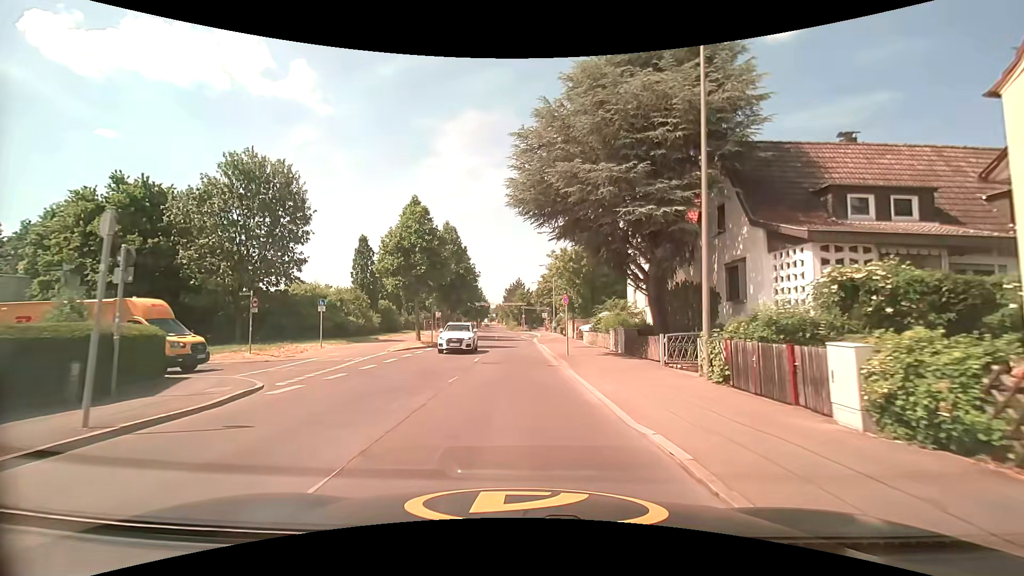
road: tertiary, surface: asphalt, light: Day
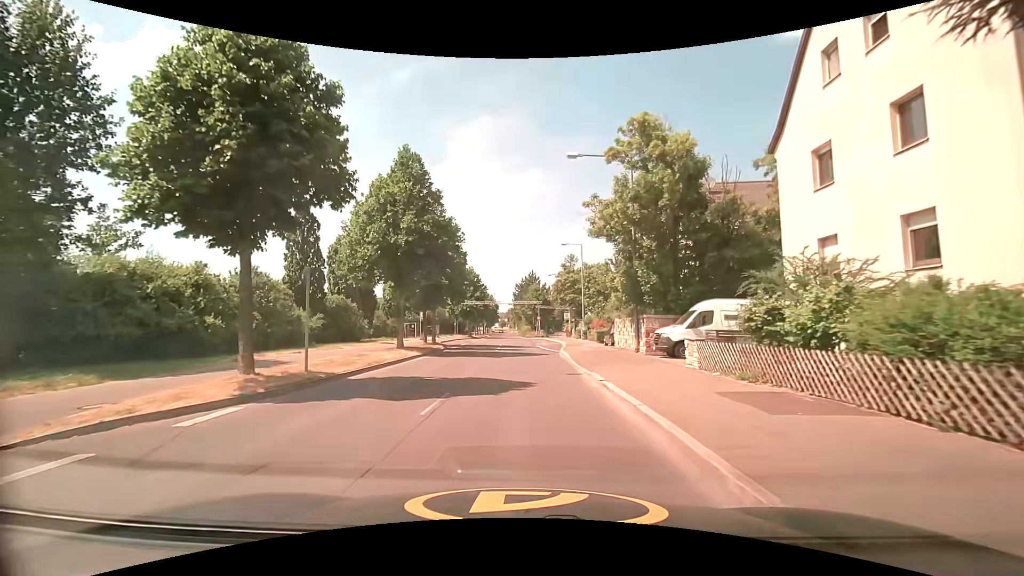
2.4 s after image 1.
(-0.4, +21.8) m; -2°
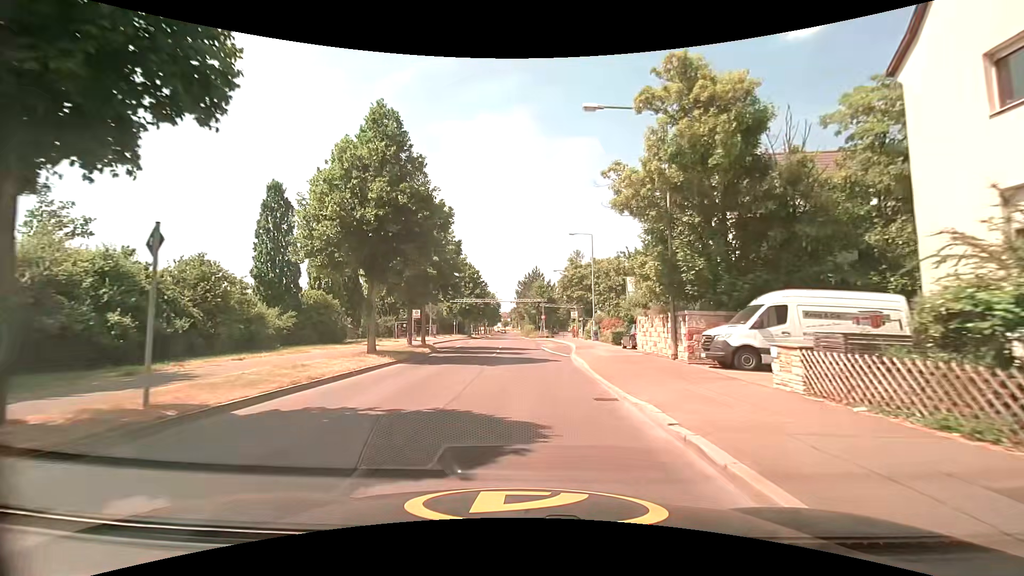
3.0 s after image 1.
(0.0, +5.7) m; 0°
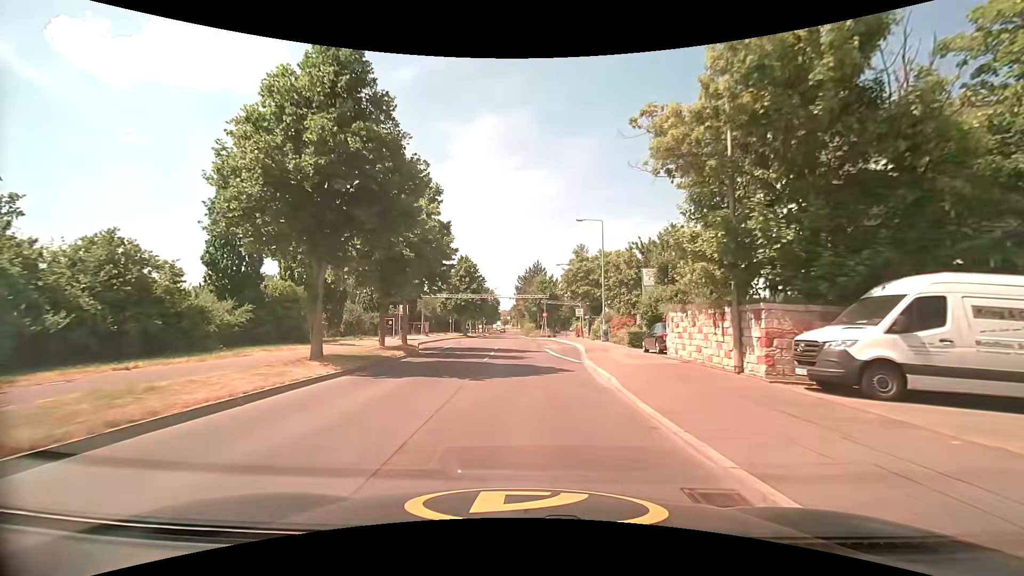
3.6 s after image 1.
(0.0, +5.8) m; 0°
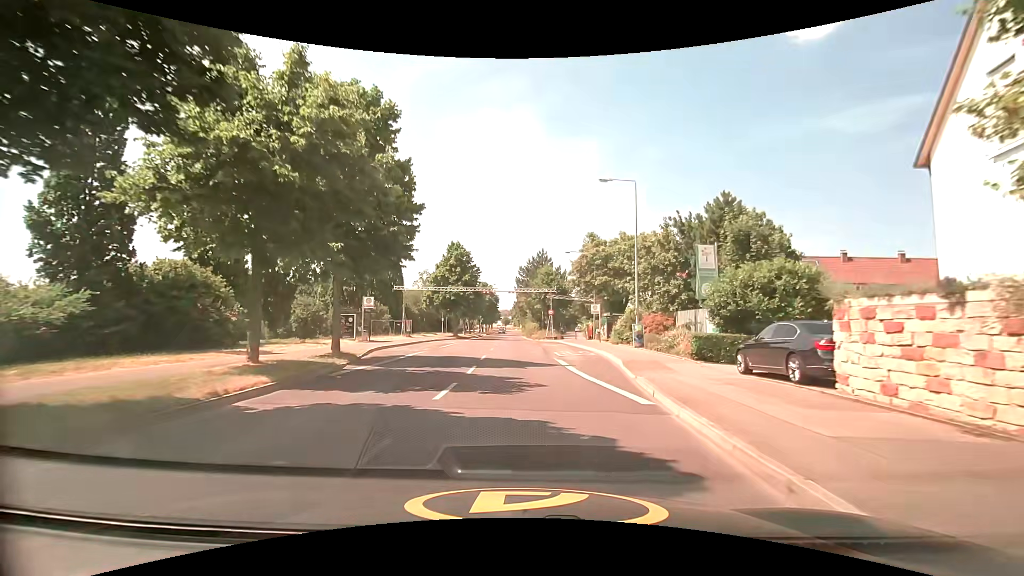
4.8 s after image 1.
(0.0, +11.5) m; 0°
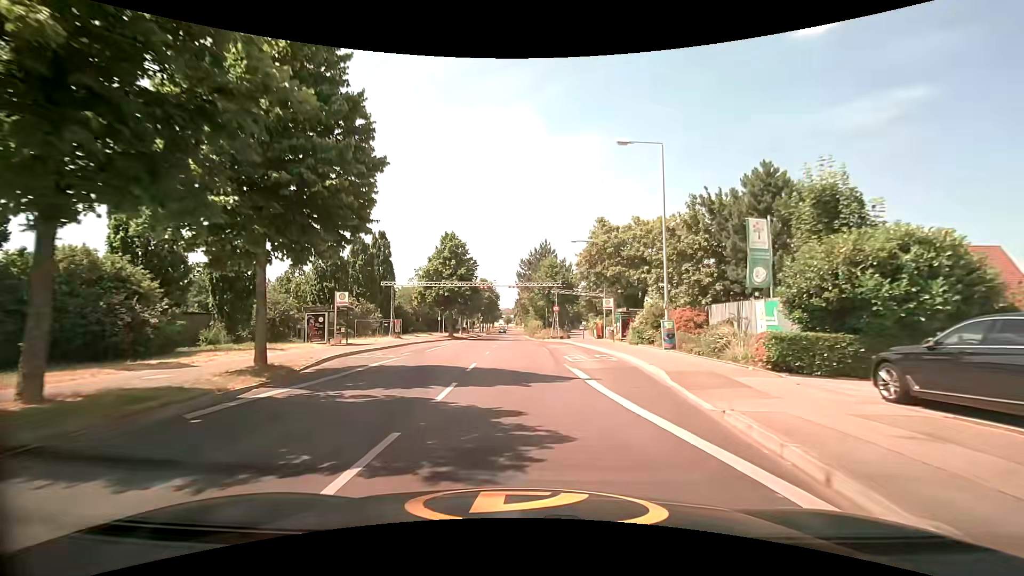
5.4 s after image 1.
(-0.1, +5.7) m; -2°
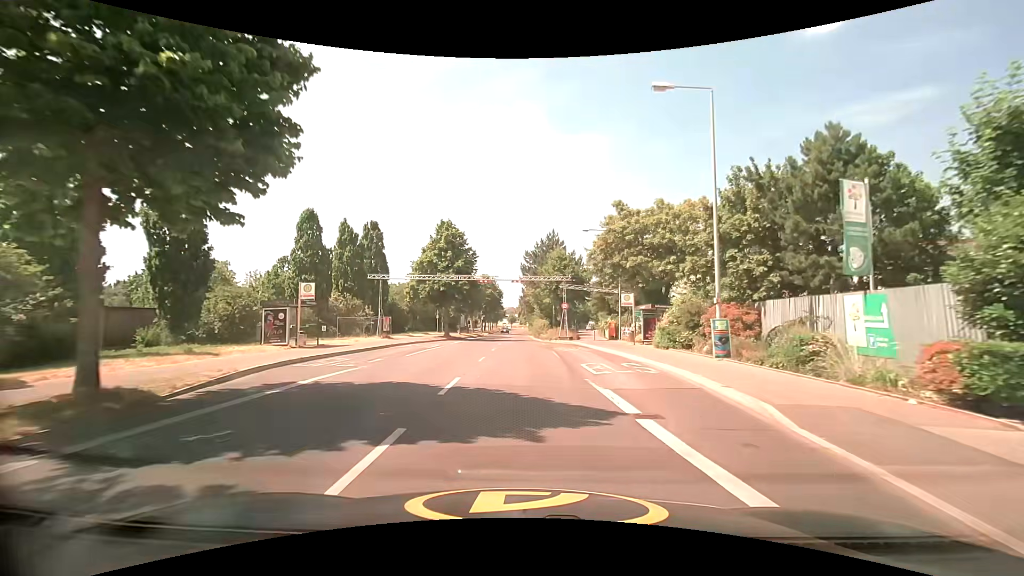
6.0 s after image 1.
(0.0, +5.7) m; 0°
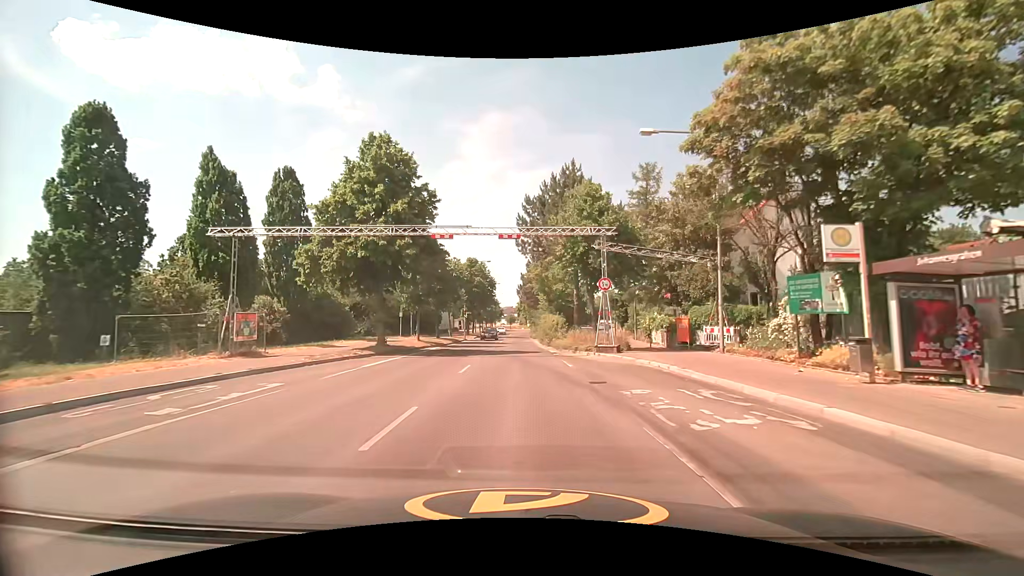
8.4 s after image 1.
(-0.1, +22.6) m; -1°
(0, +10) (0, +20) (0, +30) (0, +40) (0, +50) (-1, +60) (-1, +70) (0, +80) (0, +90) (0, +100) m
